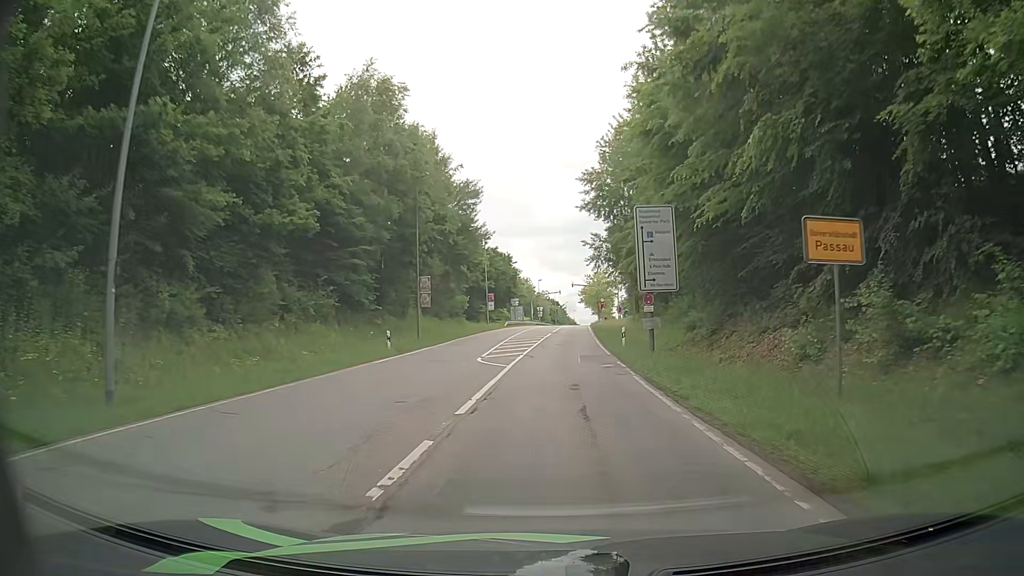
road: secondary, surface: asphalt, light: Day
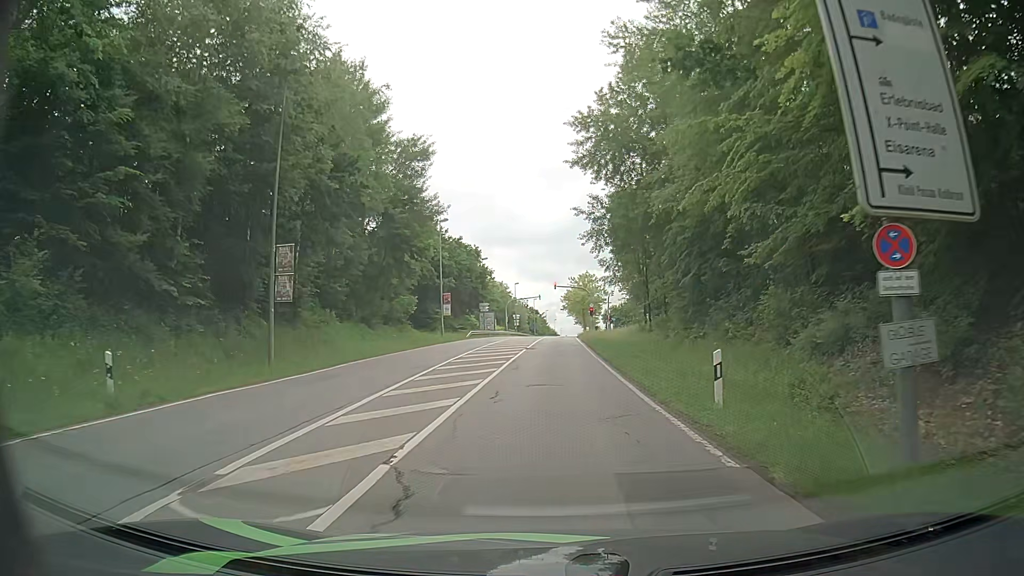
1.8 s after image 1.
(+0.5, +19.5) m; +2°
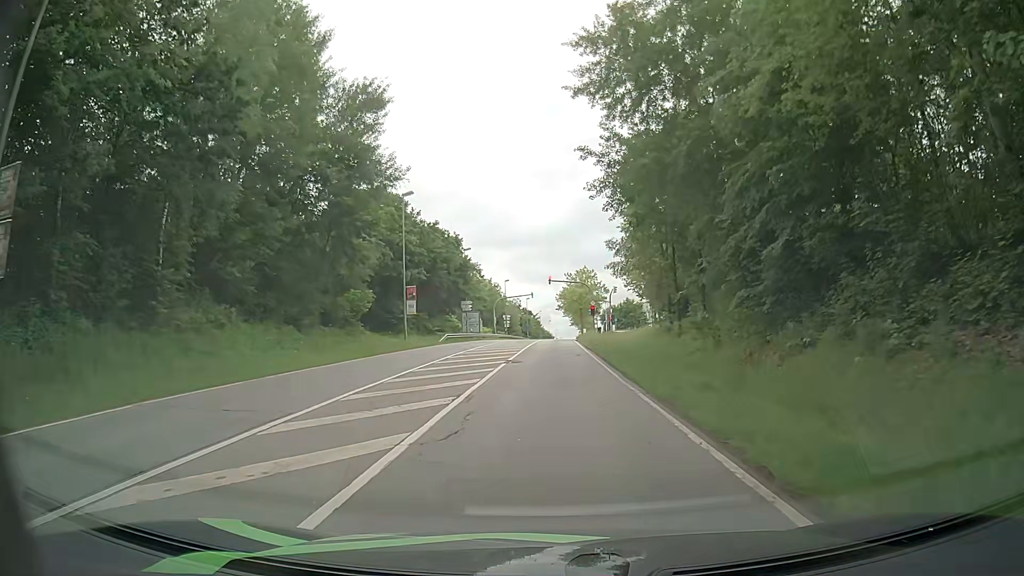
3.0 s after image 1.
(0.0, +12.6) m; 0°
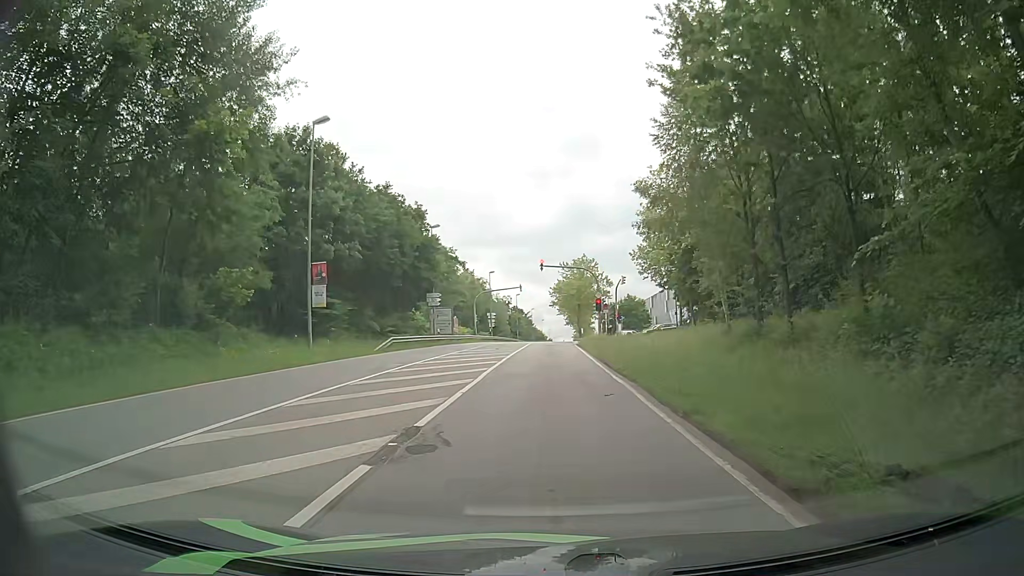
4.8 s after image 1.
(+0.3, +16.9) m; +1°
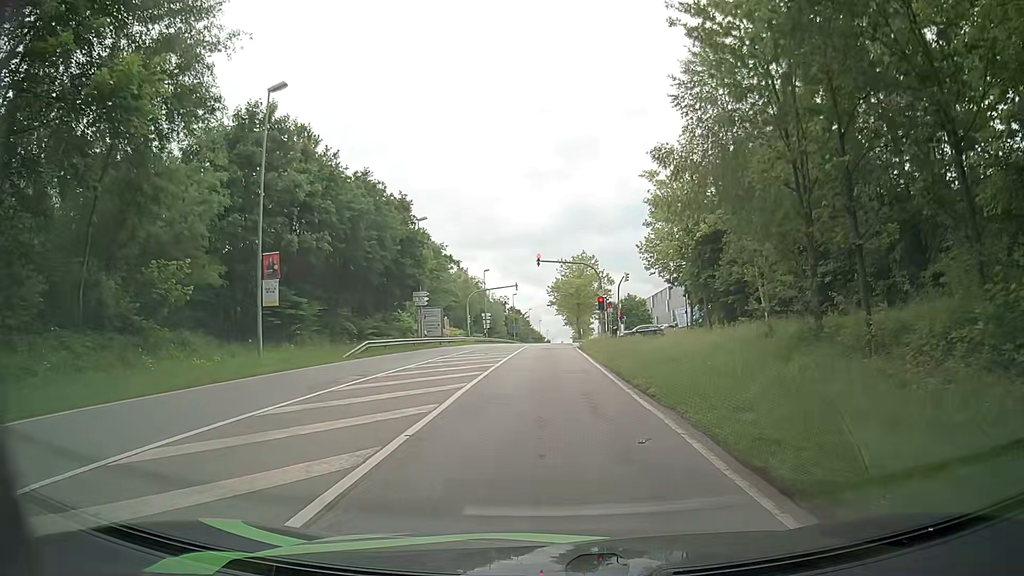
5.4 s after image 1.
(0.0, +4.8) m; 0°
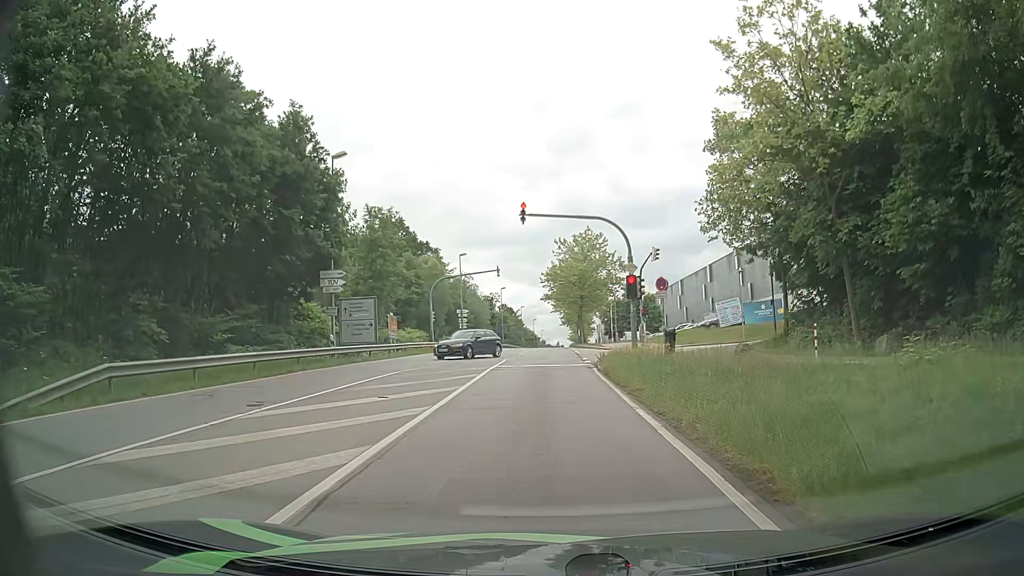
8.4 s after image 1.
(+0.2, +20.4) m; -1°
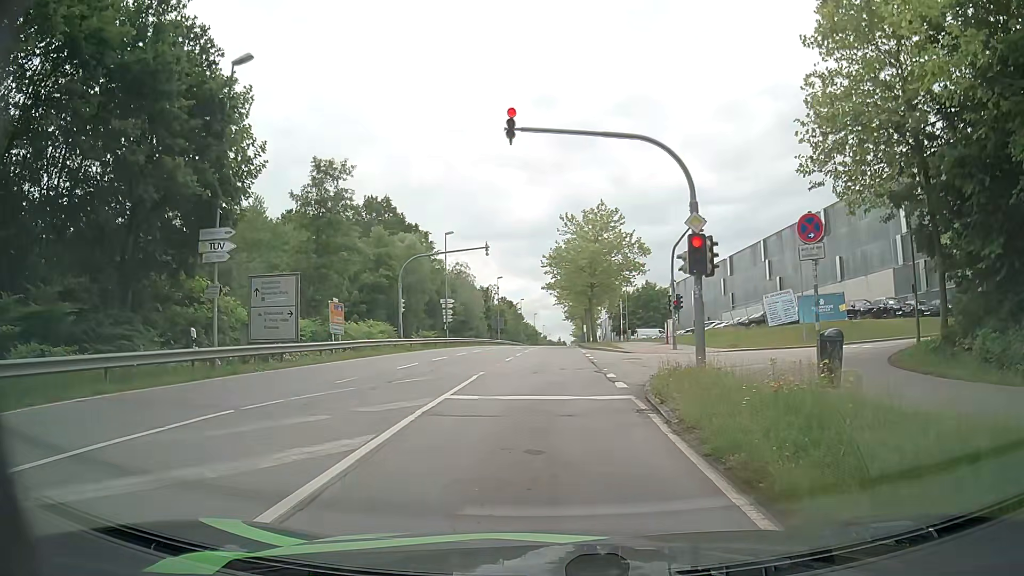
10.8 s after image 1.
(+0.2, +11.9) m; +2°
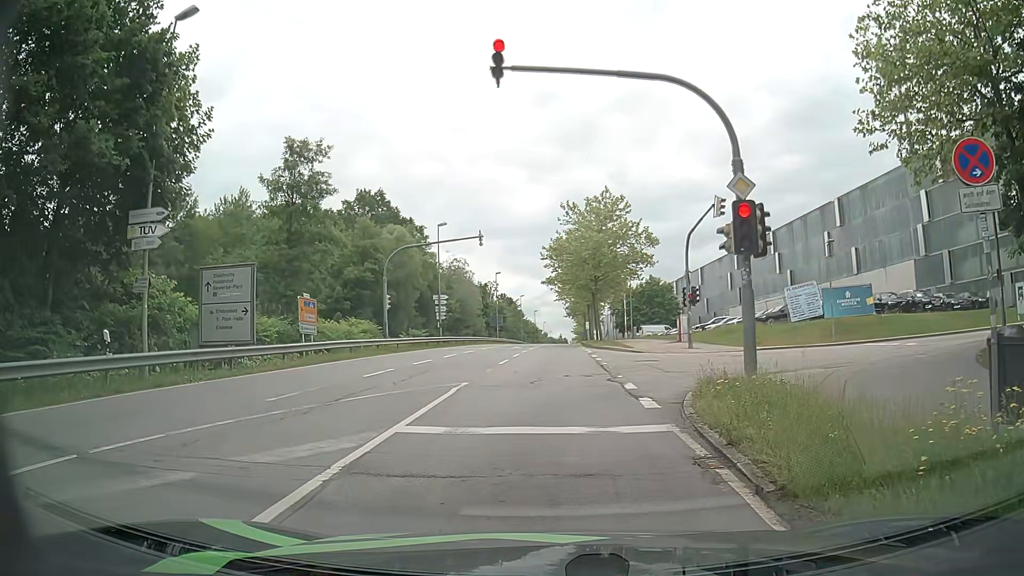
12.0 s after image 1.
(-0.1, +3.8) m; +2°
